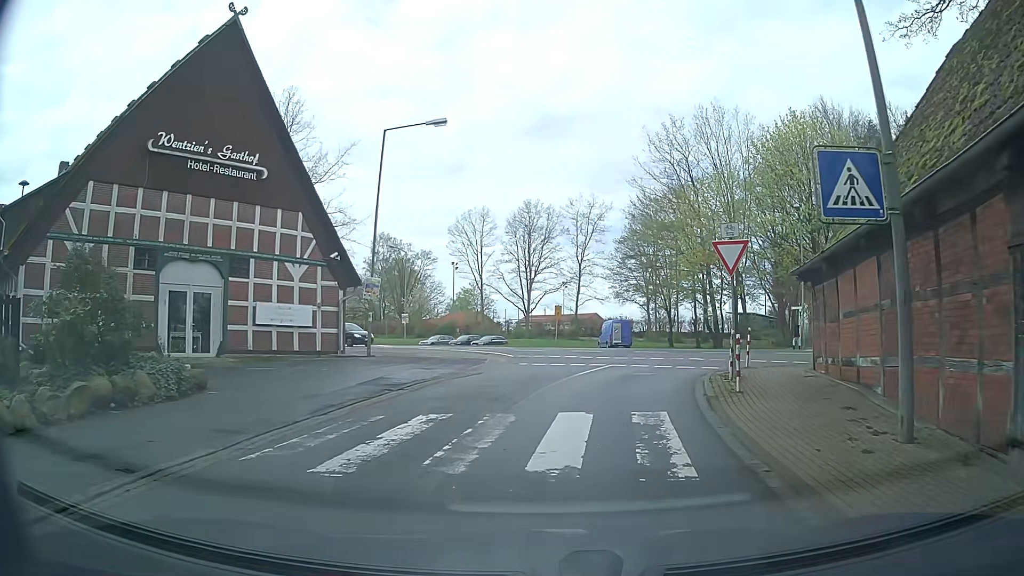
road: unclassified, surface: asphalt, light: Day
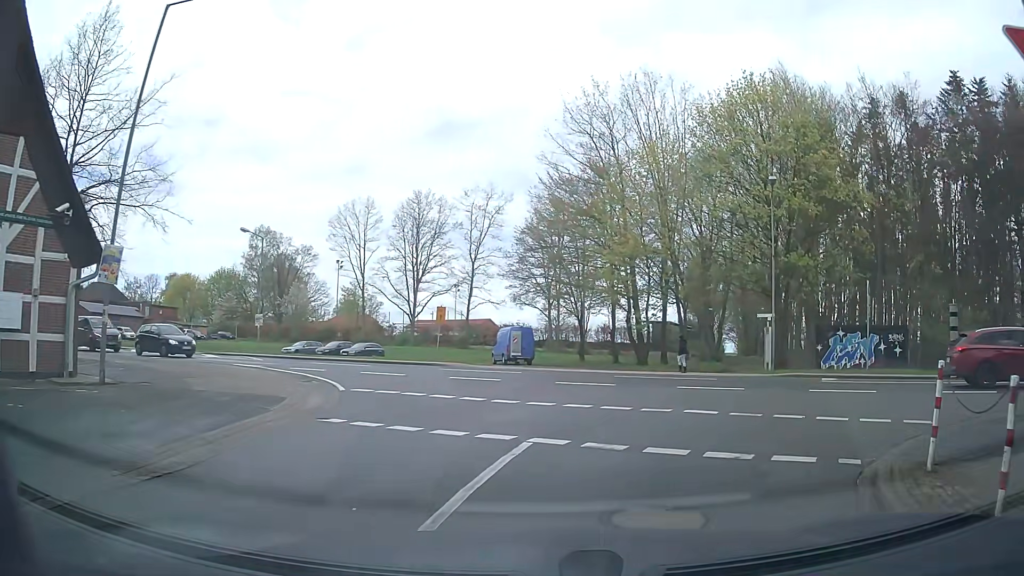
(+0.9, +11.4) m; +11°
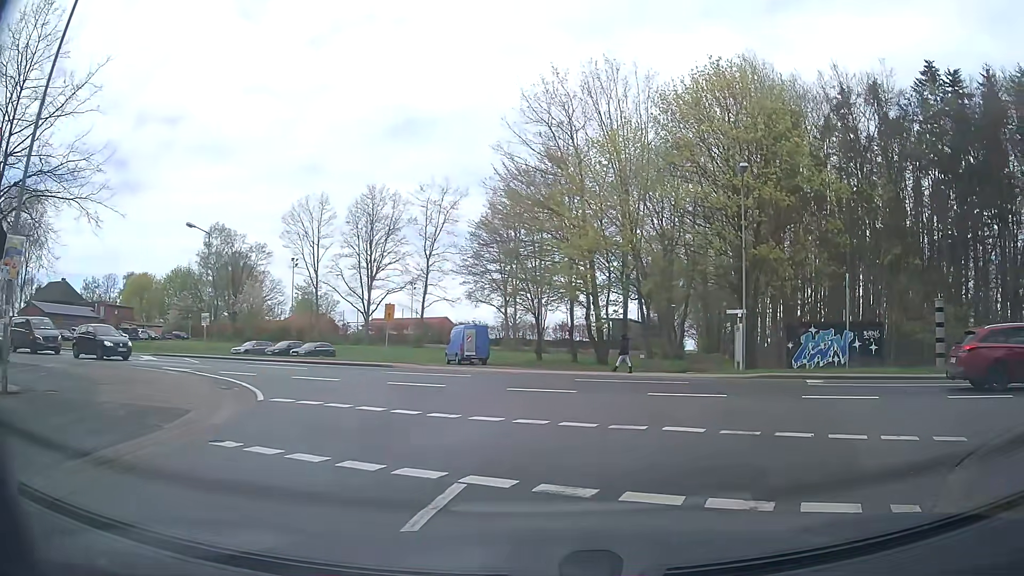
(+0.1, +2.1) m; +2°
